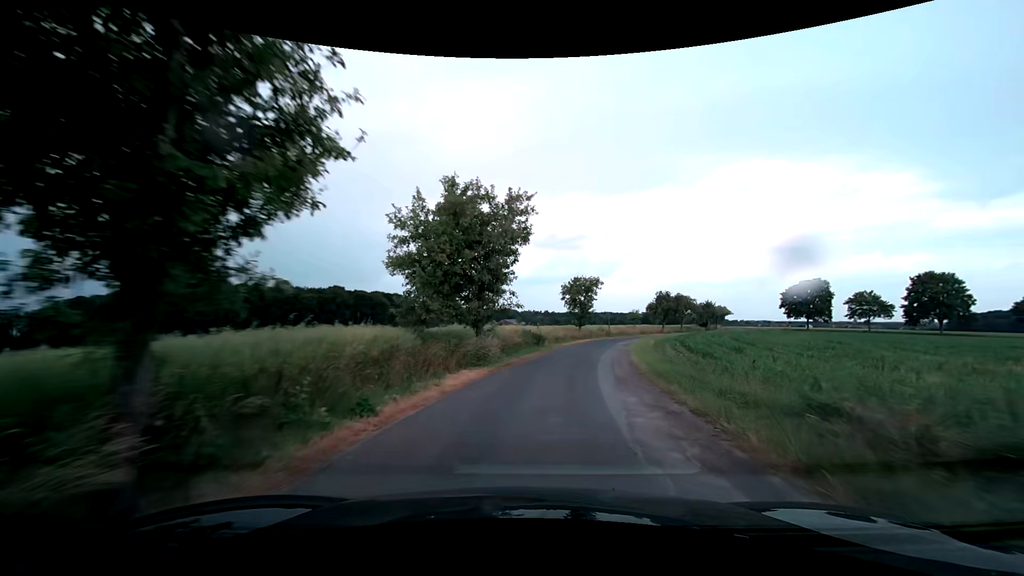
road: unclassified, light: Day
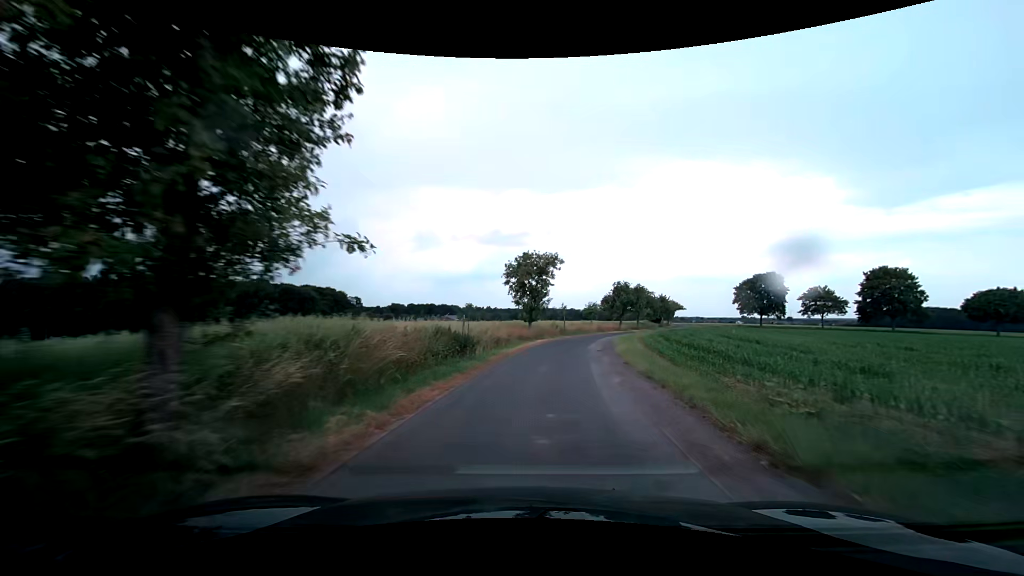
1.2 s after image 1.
(+0.8, +14.3) m; +6°
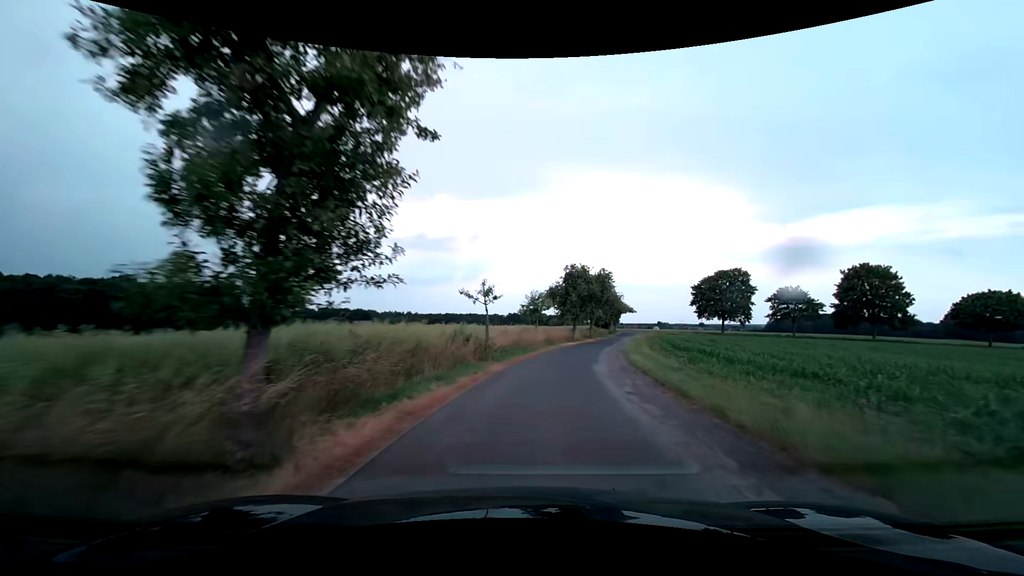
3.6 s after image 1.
(+2.2, +29.1) m; +9°
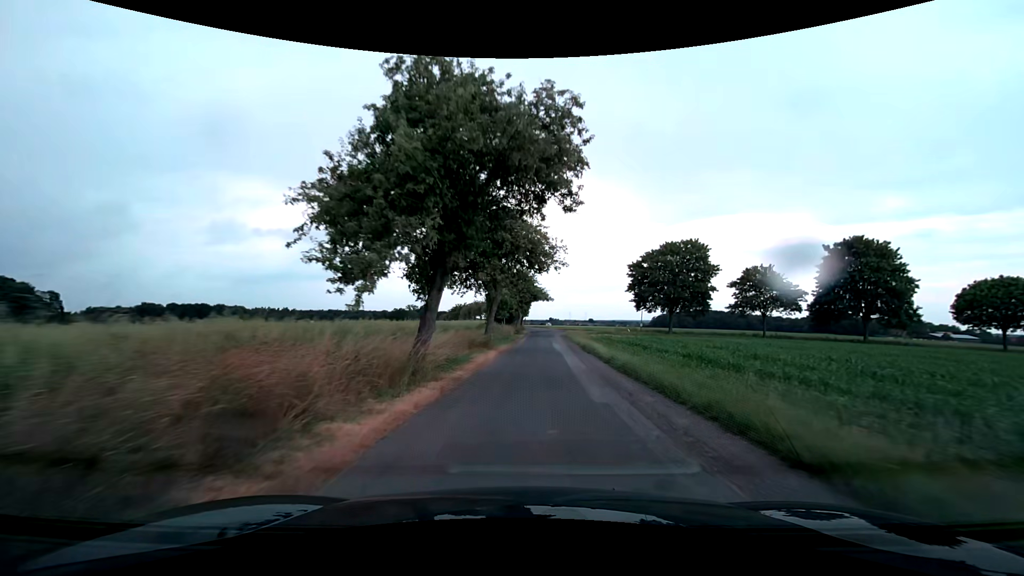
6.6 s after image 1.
(+4.5, +37.6) m; +12°
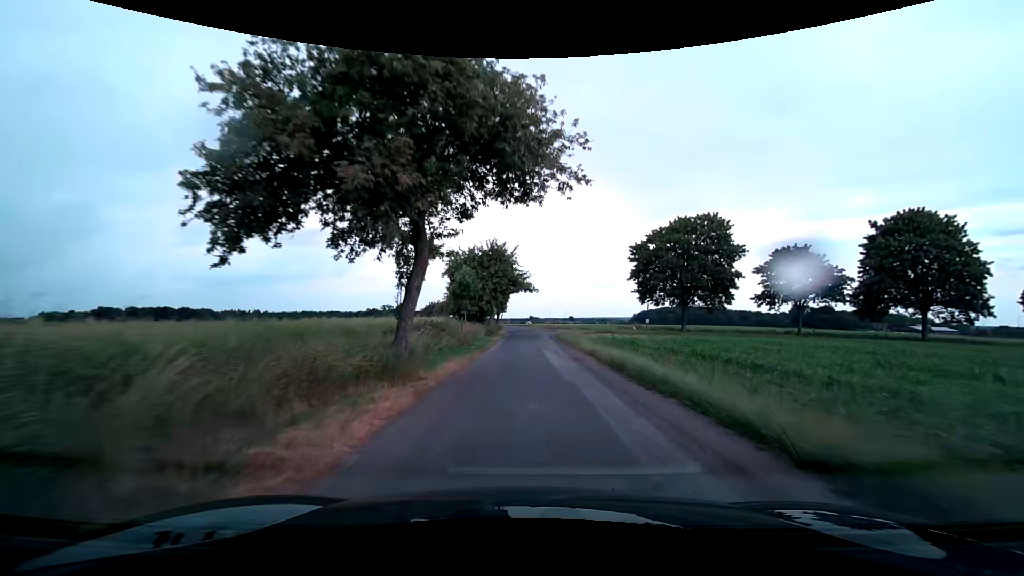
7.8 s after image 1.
(+0.4, +15.6) m; +3°
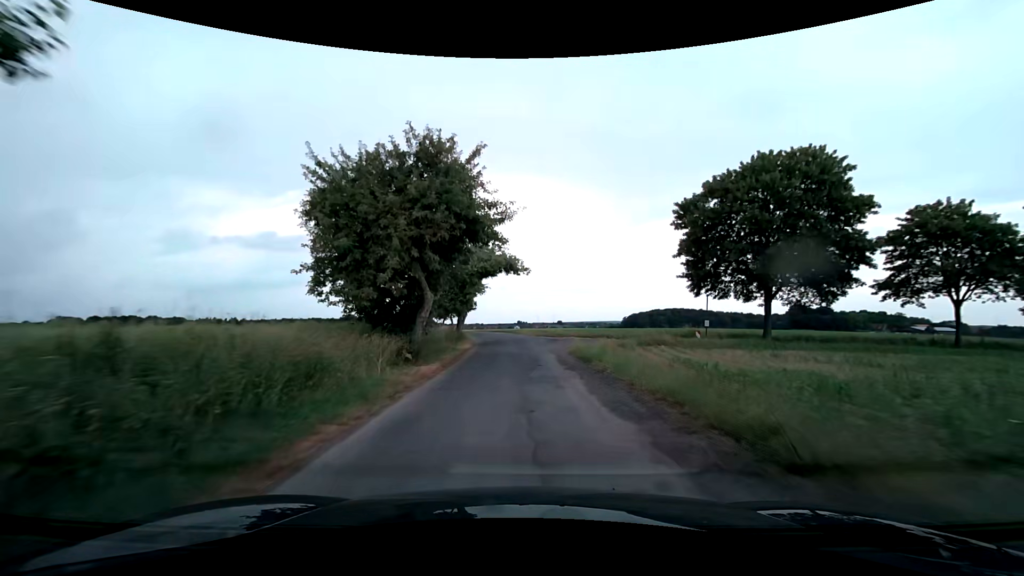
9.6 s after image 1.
(+0.2, +23.5) m; +2°
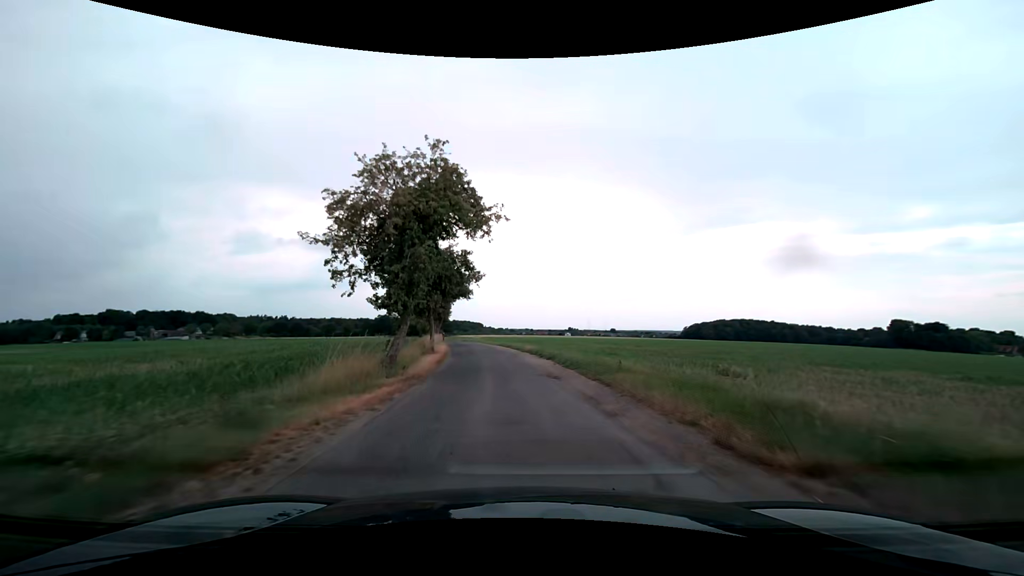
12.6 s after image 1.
(-1.4, +39.5) m; -6°
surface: asphalt
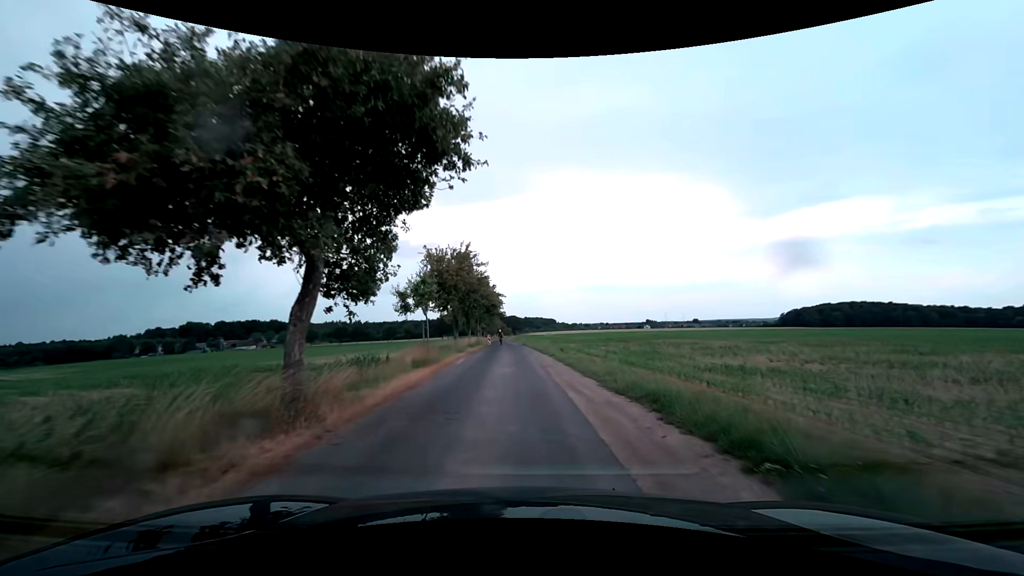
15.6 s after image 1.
(-2.7, +36.2) m; -8°
(0, +10) (0, +20) (0, +30) (-1, +40) (-2, +50) (-2, +60) (-3, +70) (-4, +80) (-5, +90) (-5, +100) m
